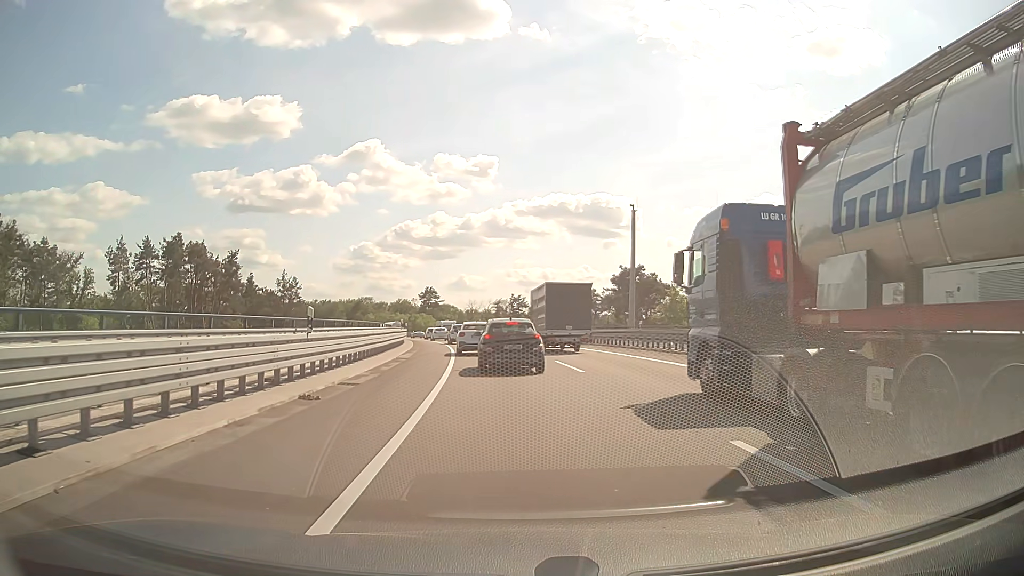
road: motorway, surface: asphalt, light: Day
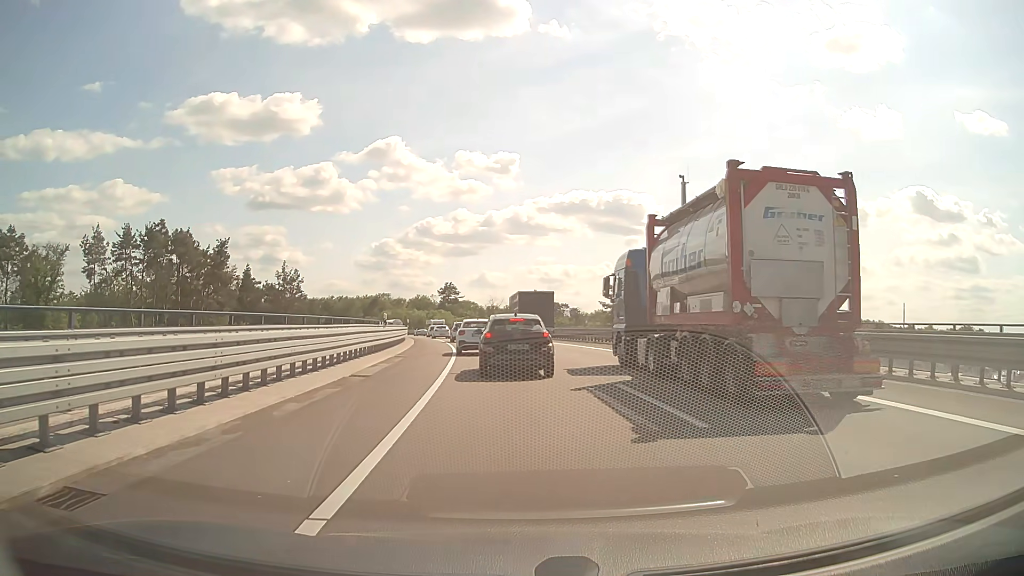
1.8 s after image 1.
(-0.2, +10.8) m; -2°
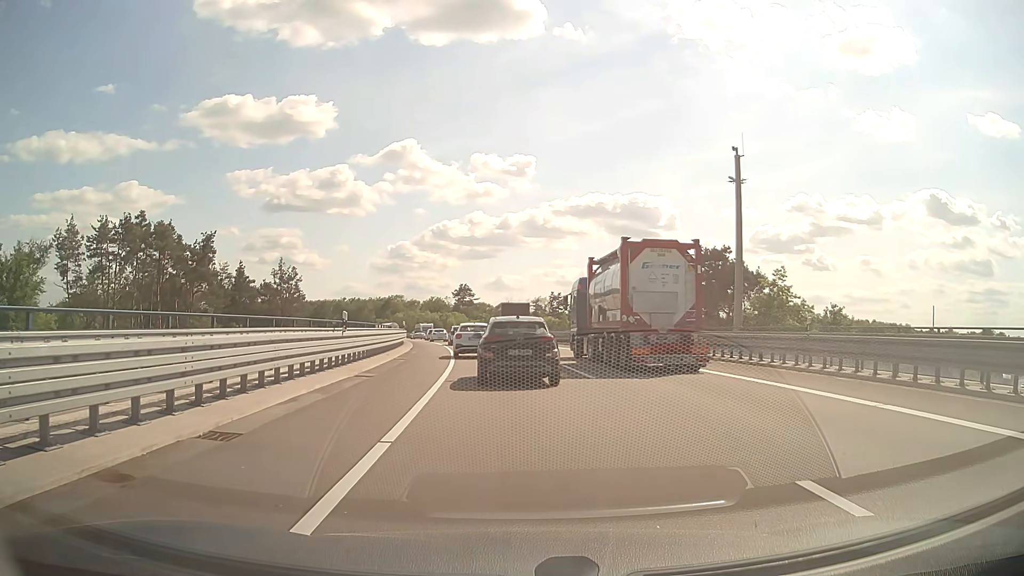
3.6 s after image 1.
(-0.1, +9.0) m; -1°
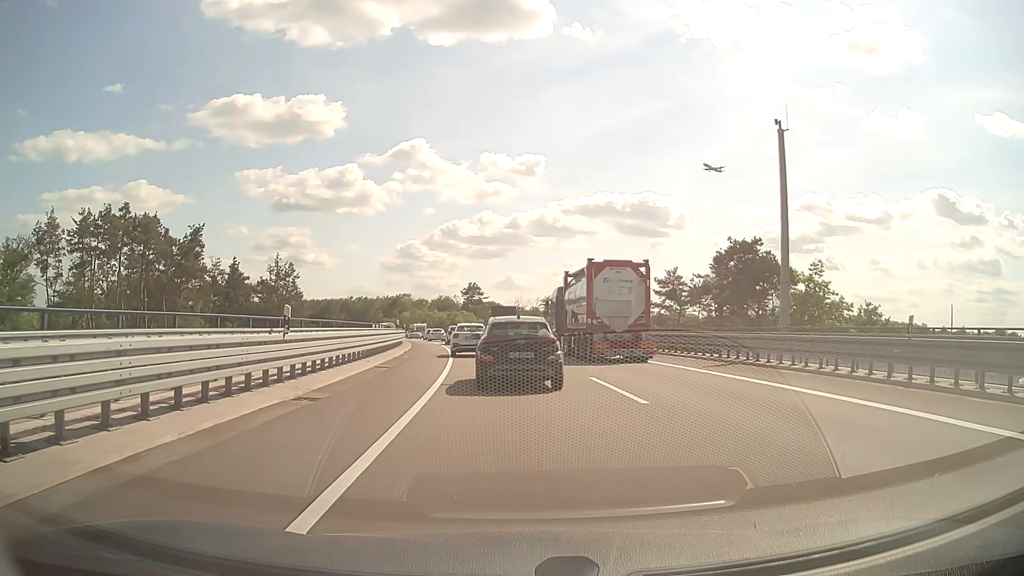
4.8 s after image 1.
(-0.1, +5.7) m; -2°
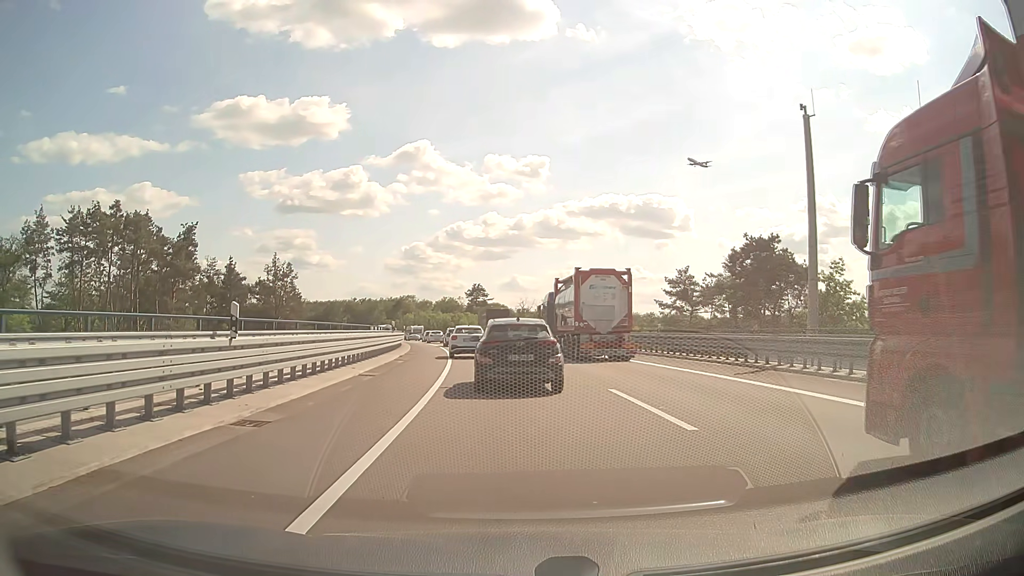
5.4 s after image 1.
(0.0, +2.9) m; +1°
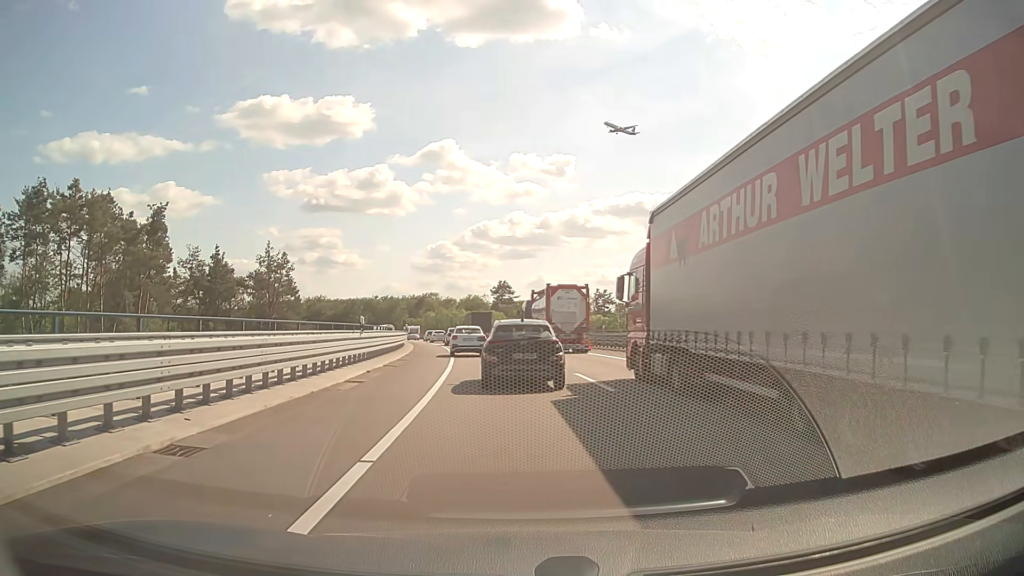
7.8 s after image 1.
(-0.3, +12.3) m; -3°
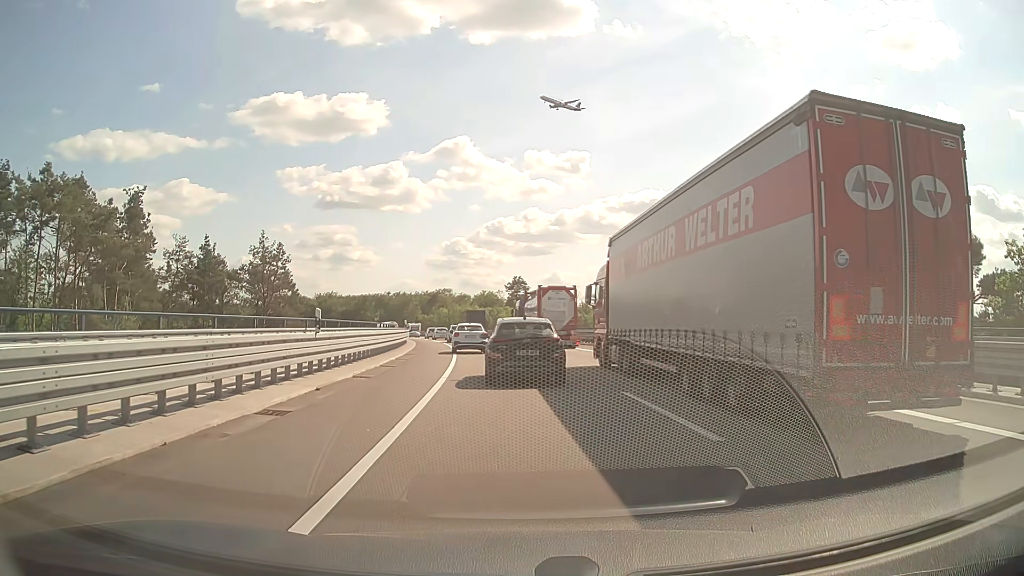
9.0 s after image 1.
(-0.1, +6.8) m; -1°
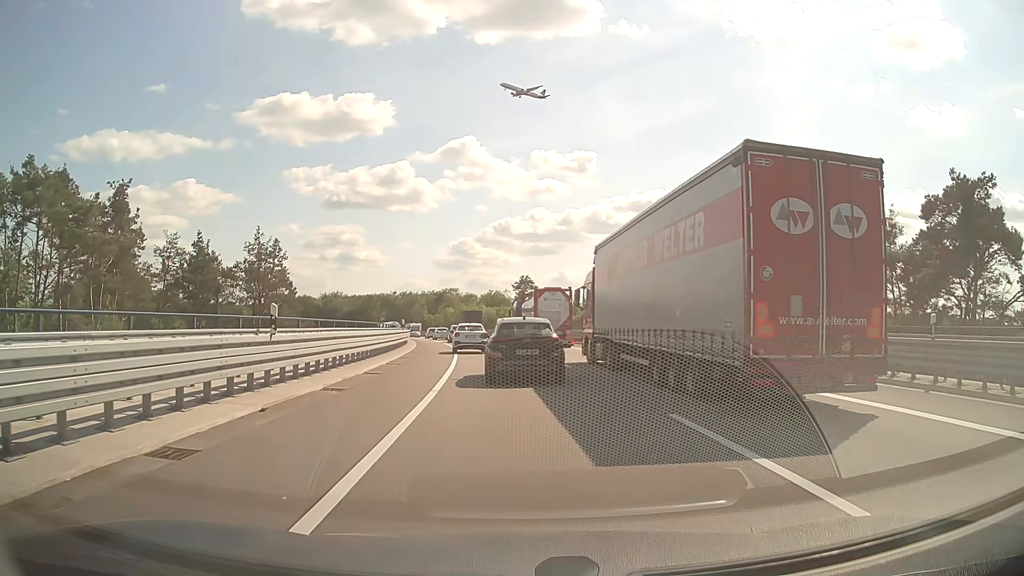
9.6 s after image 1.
(0.0, +3.5) m; -1°
(0, +10) (-1, +20) (-1, +30) (-2, +40) (-3, +50) (-5, +60) (-6, +70) (-8, +79) (-11, +89) (-13, +99) m
